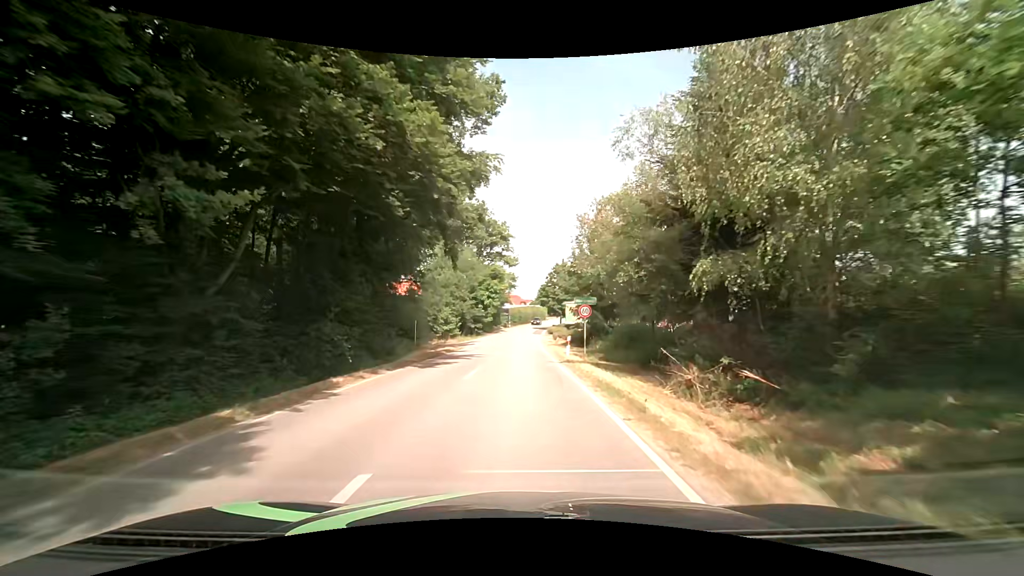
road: tertiary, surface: asphalt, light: Day
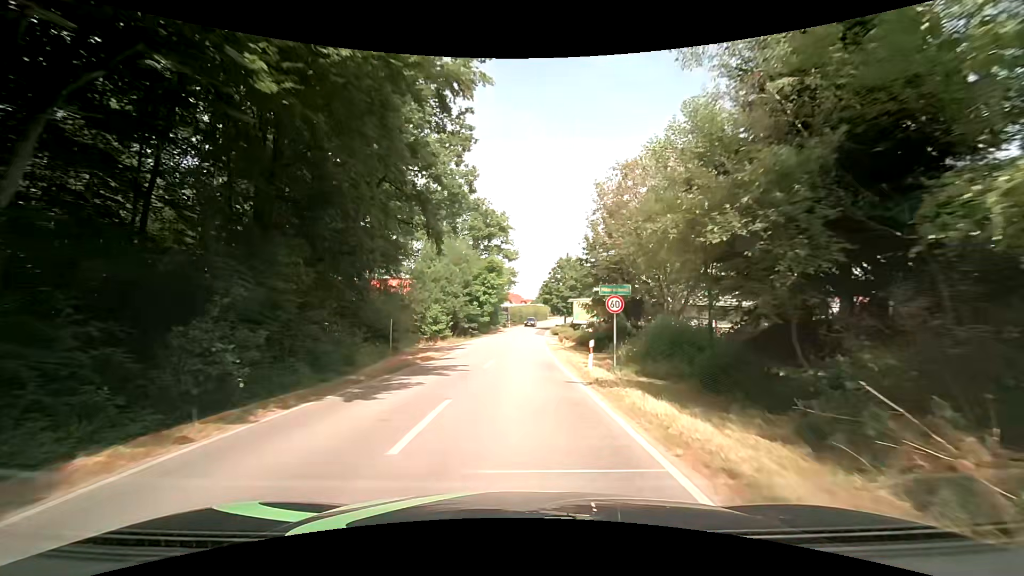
(0.0, +7.4) m; 0°
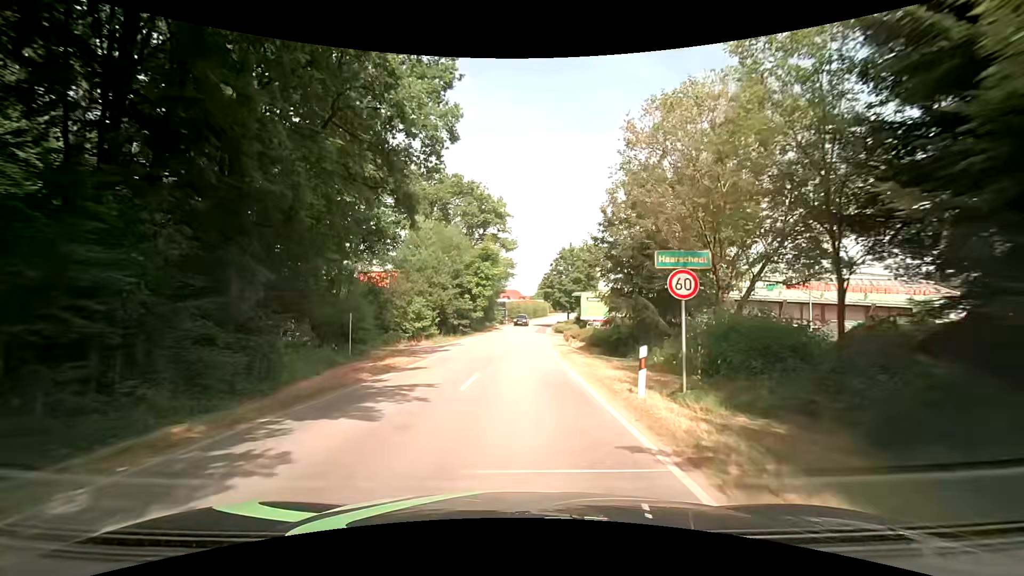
(0.0, +7.1) m; 0°
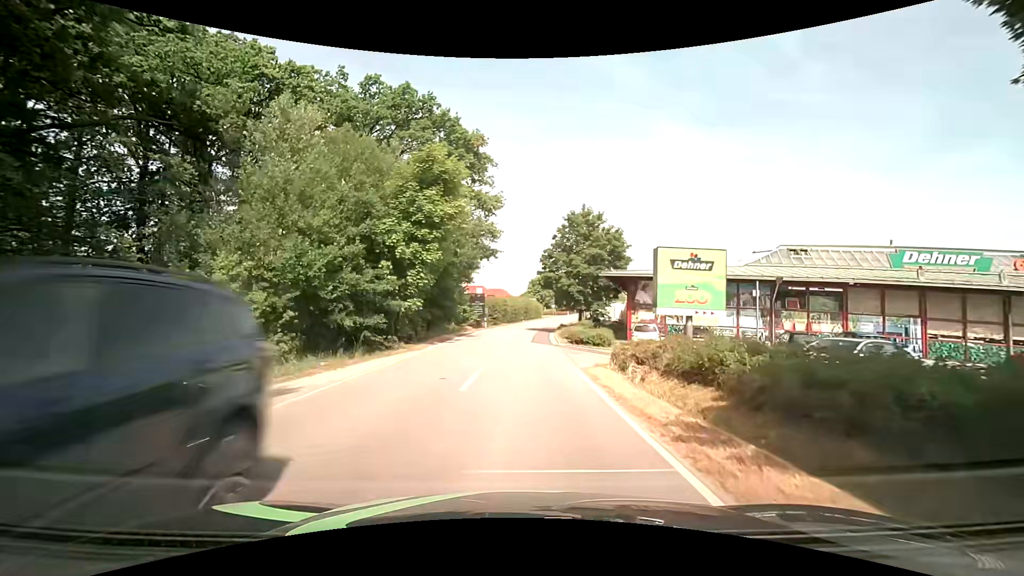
(+0.3, +24.8) m; +2°
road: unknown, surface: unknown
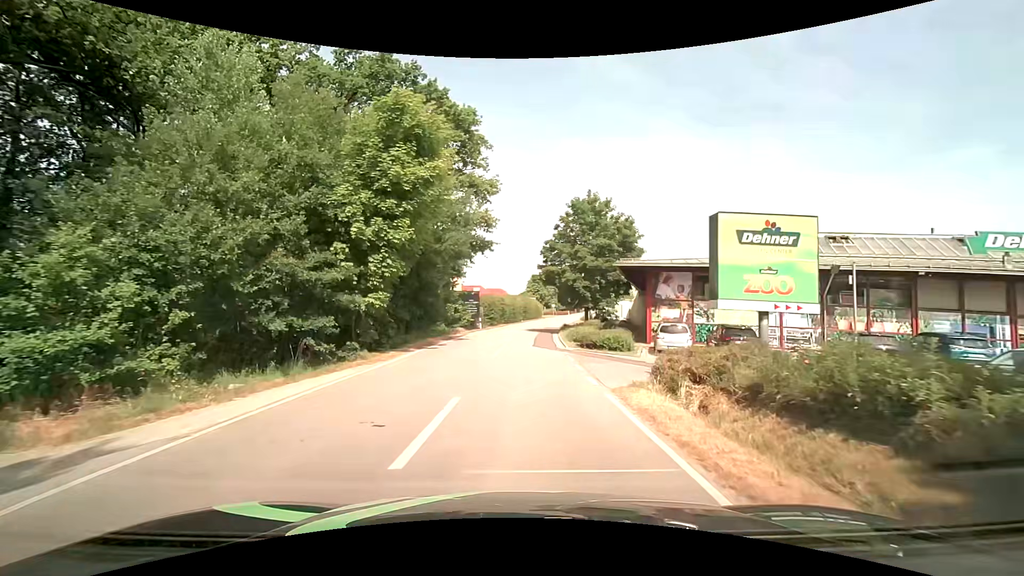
(-0.1, +5.0) m; 0°
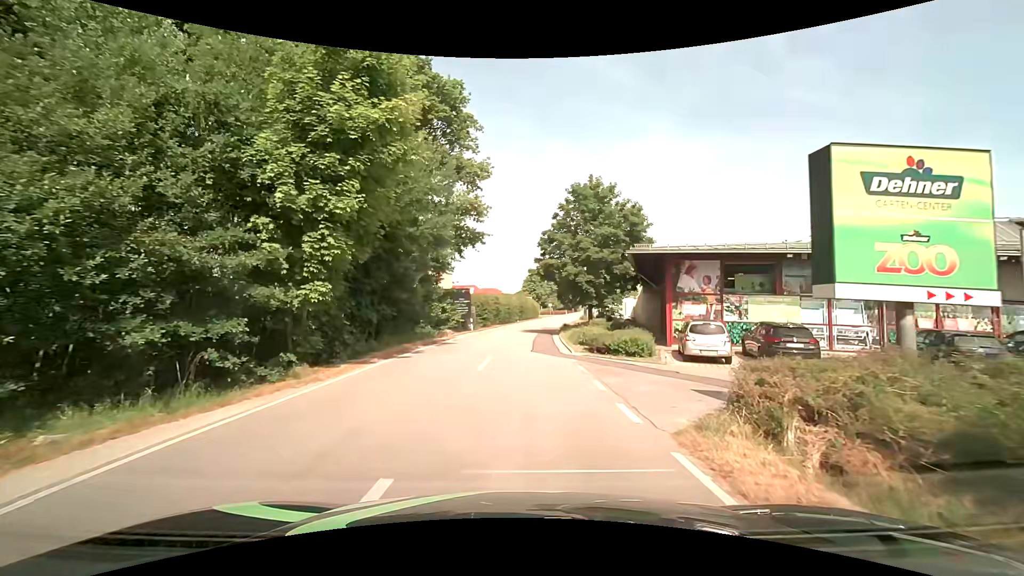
(0.0, +4.1) m; 0°
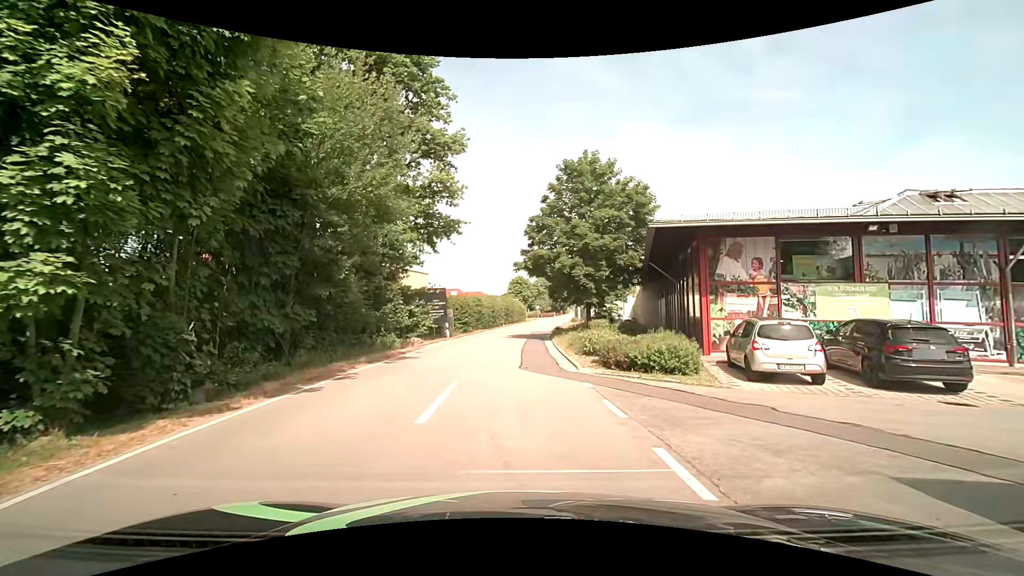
(0.0, +5.8) m; +1°
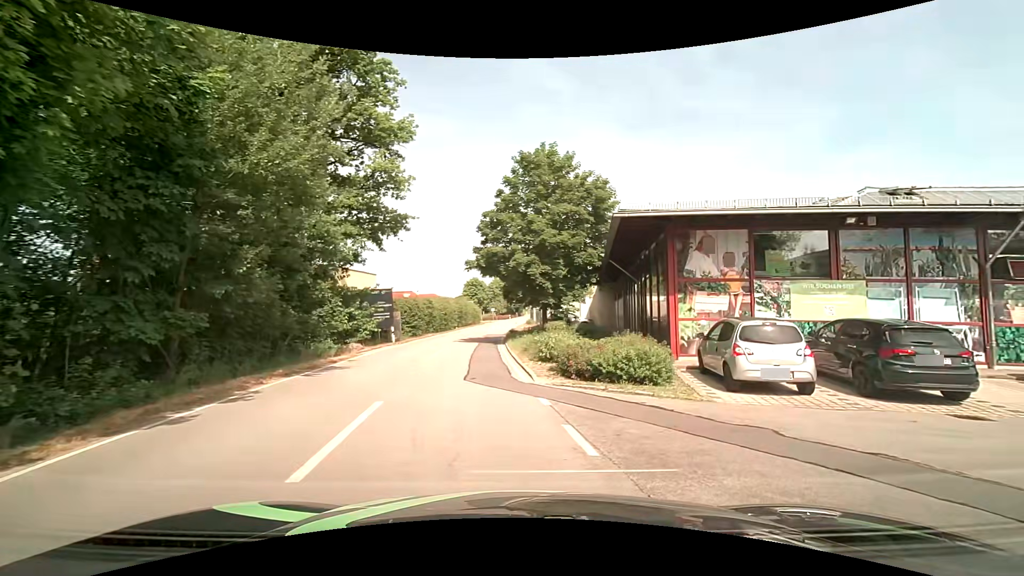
(0.0, +1.9) m; +5°
